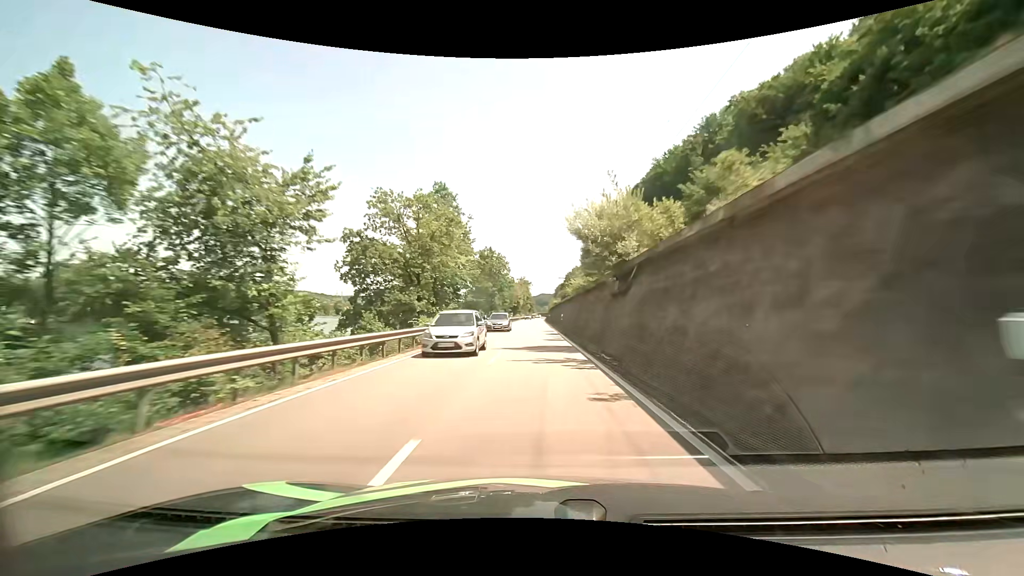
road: primary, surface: asphalt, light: Day
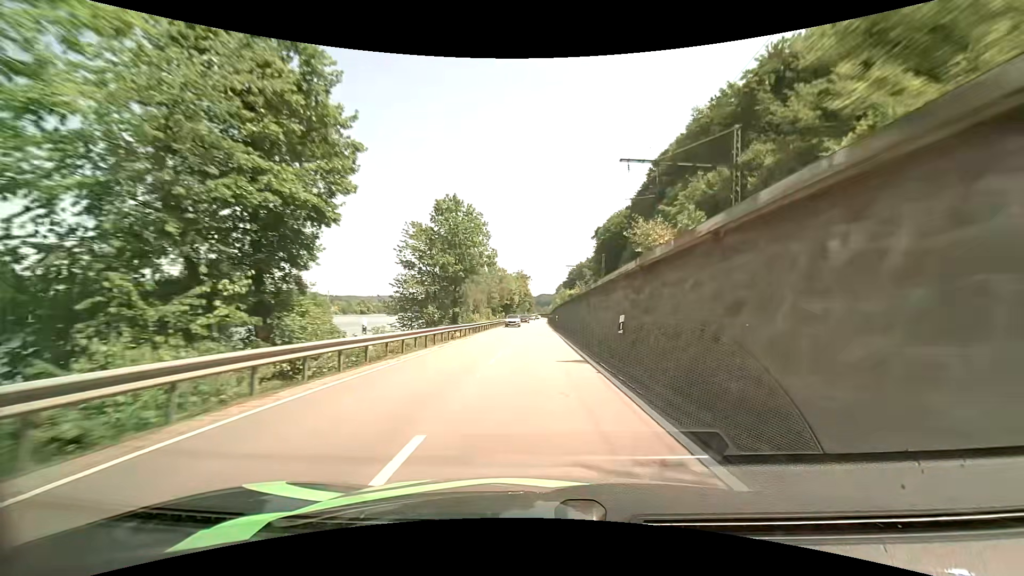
(-0.1, +35.5) m; 0°
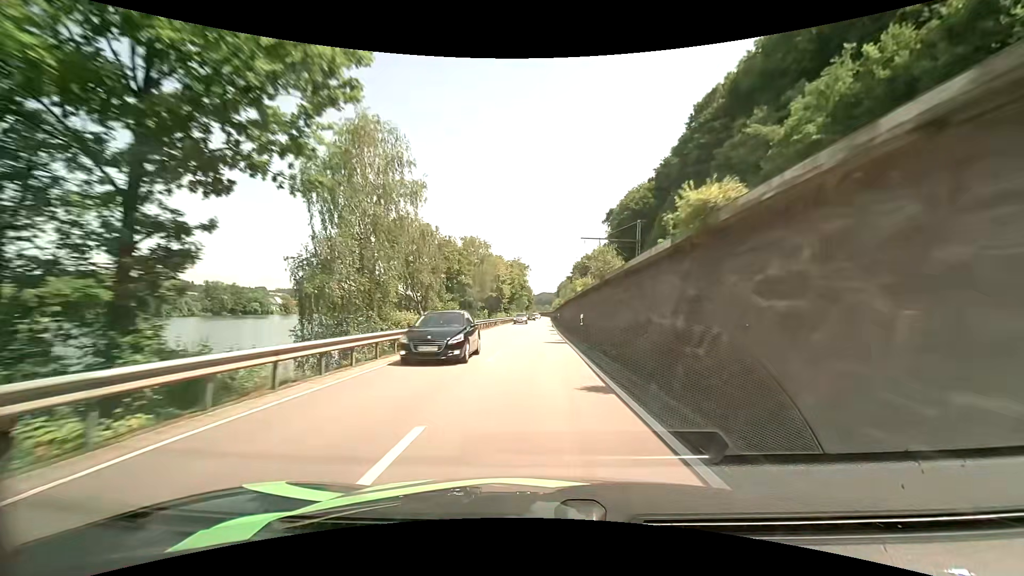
(+0.2, +35.4) m; 0°
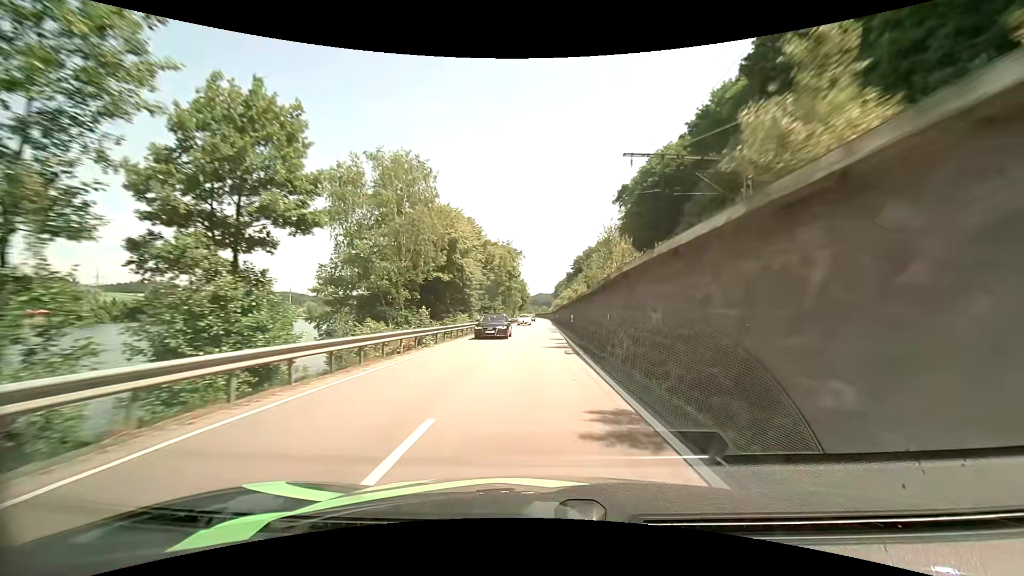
(0.0, +35.4) m; 0°
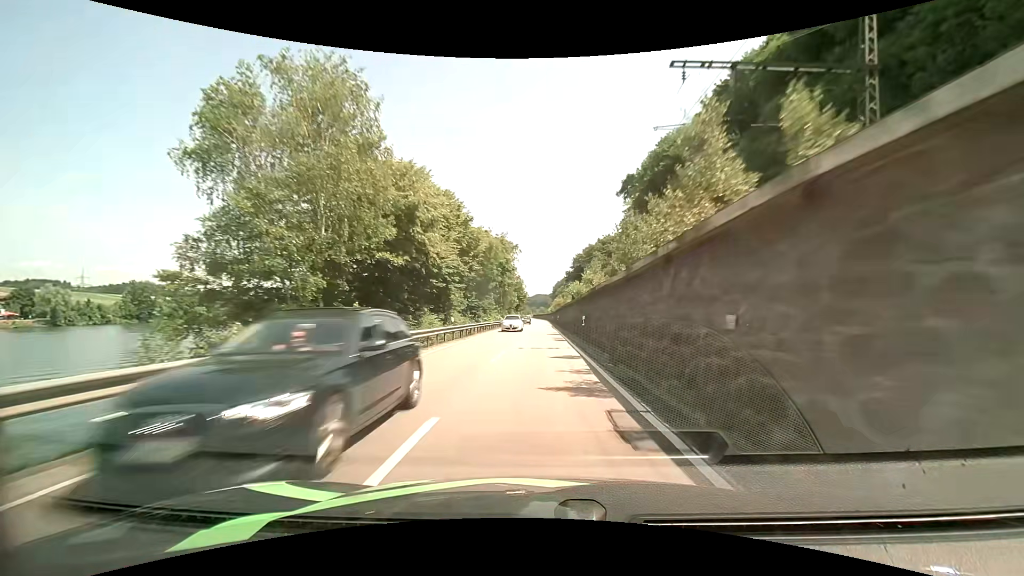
(0.0, +11.7) m; 0°
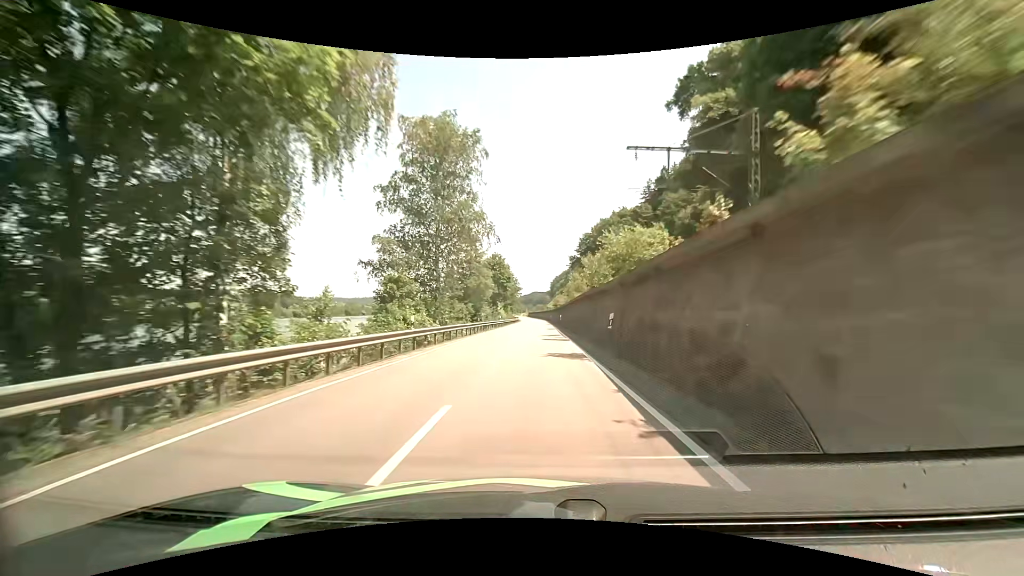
(+0.6, +58.9) m; +1°
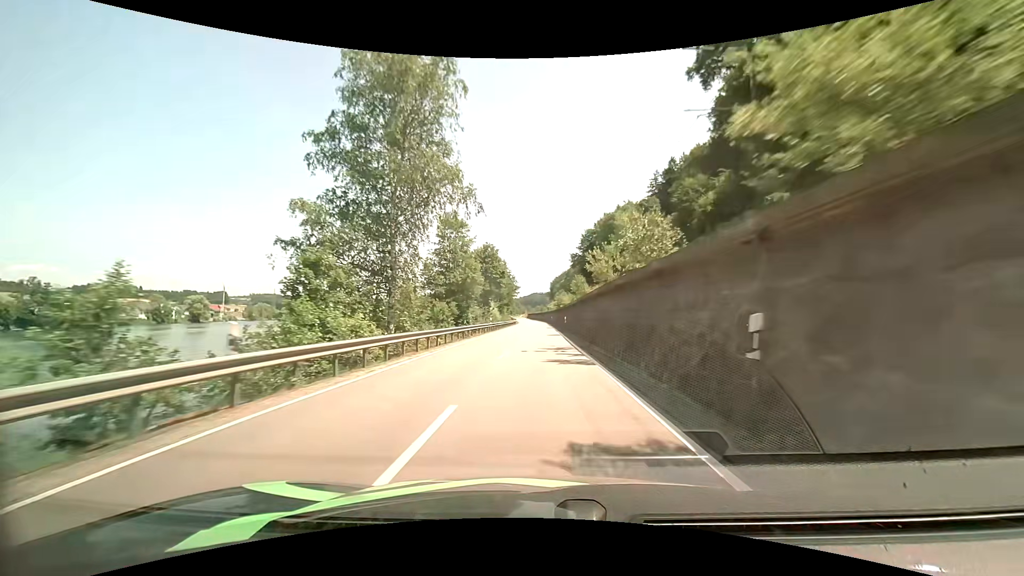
(0.0, +11.8) m; 0°
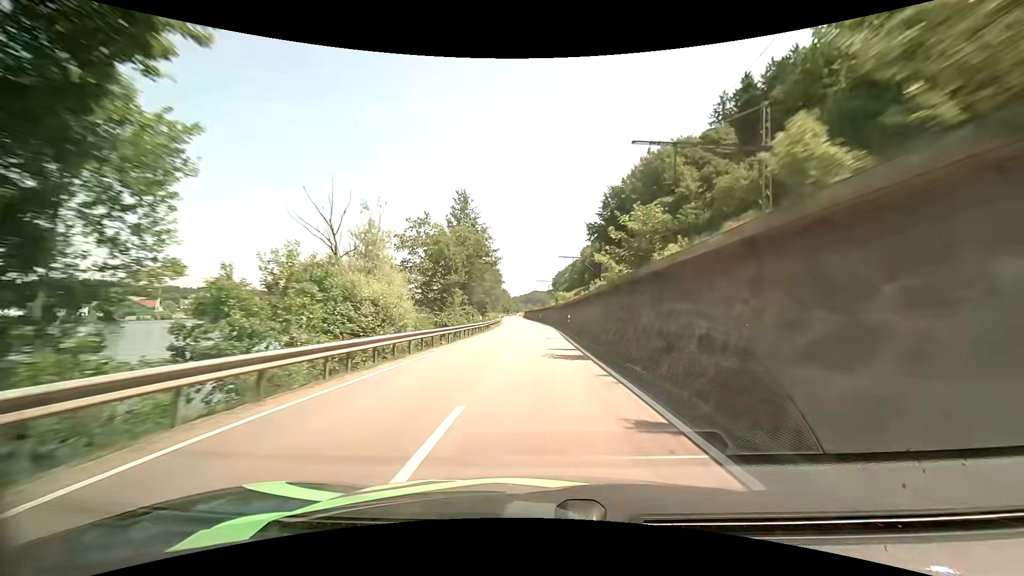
(0.0, +59.9) m; 0°
(0, +10) (0, +20) (0, +30) (0, +40) (0, +50) (-1, +60) (-1, +70) (-1, +80) (-2, +90) (-3, +100) m
